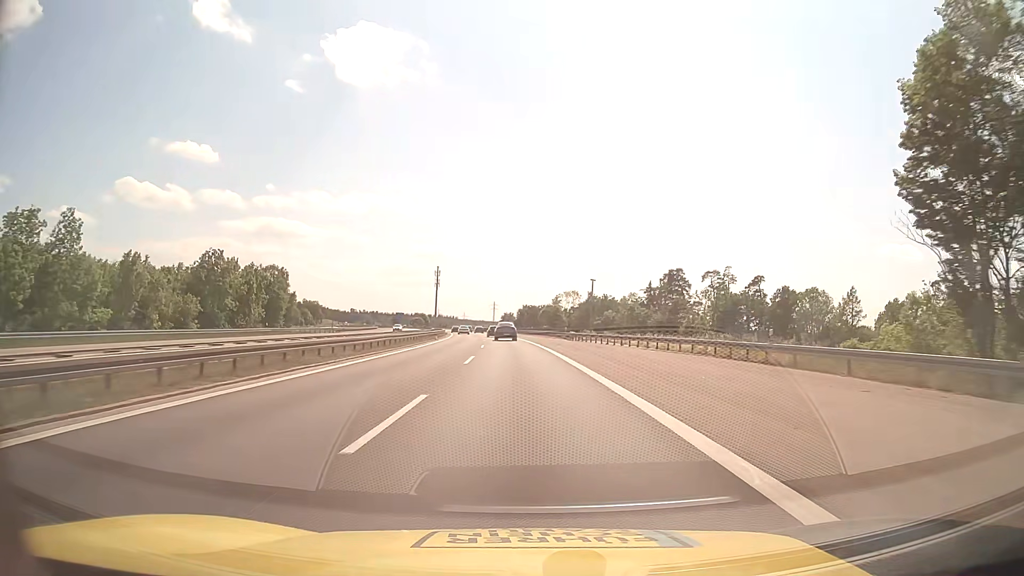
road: motorway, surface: asphalt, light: Day
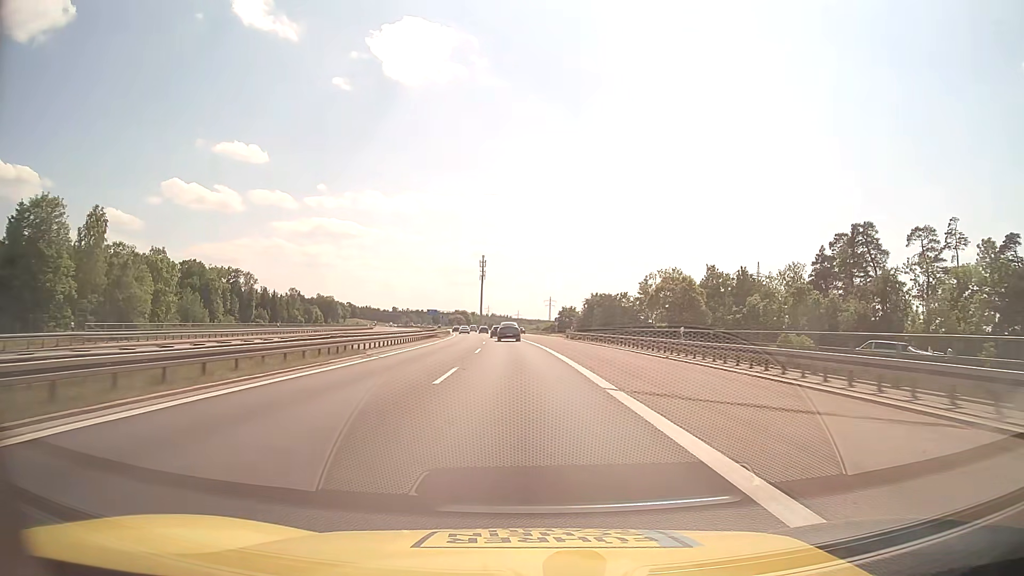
(-3.5, +80.4) m; -5°
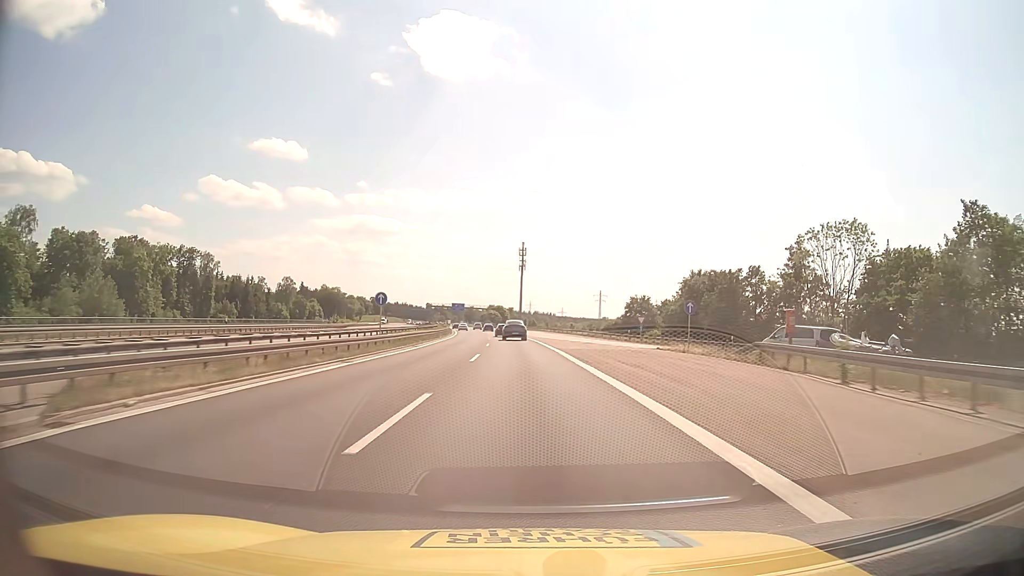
(-2.2, +63.0) m; -4°
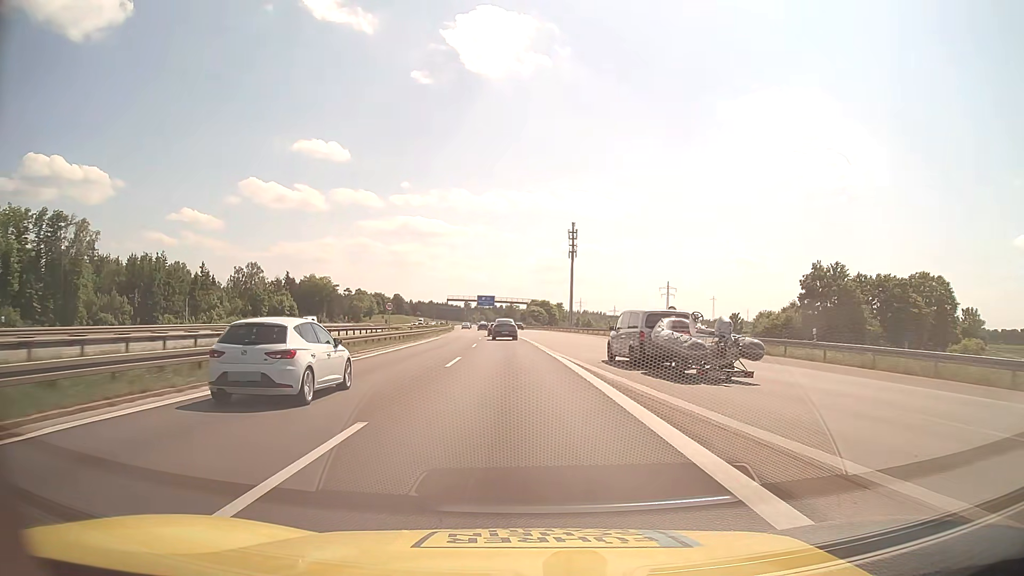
(-2.1, +75.9) m; -4°
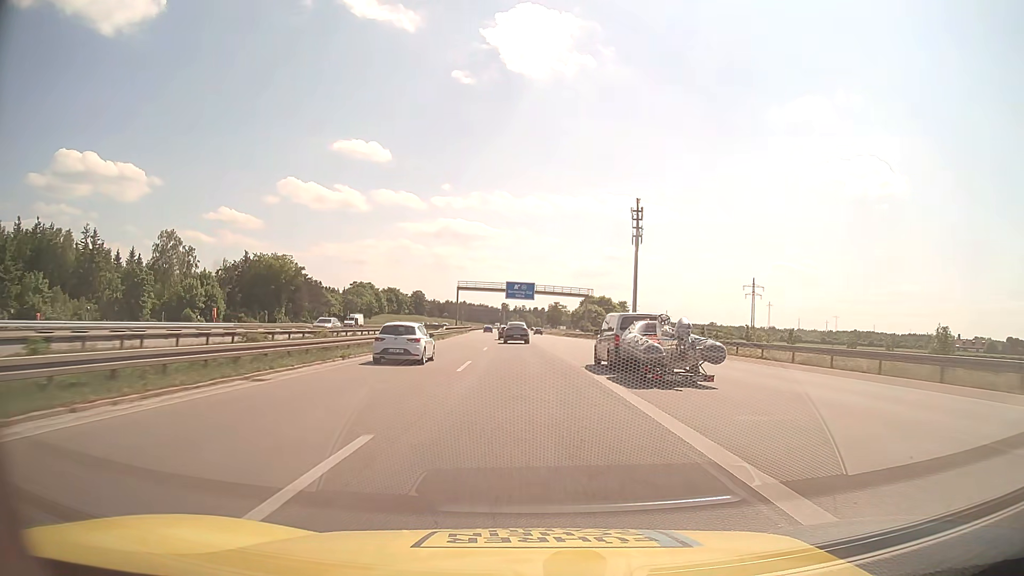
(-3.4, +73.0) m; -4°
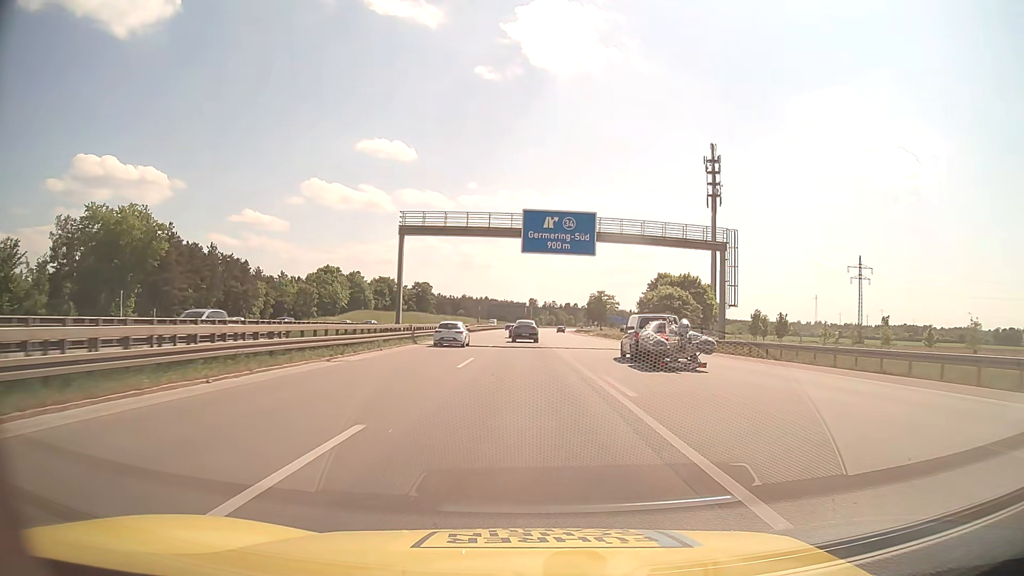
(-1.3, +71.7) m; -2°
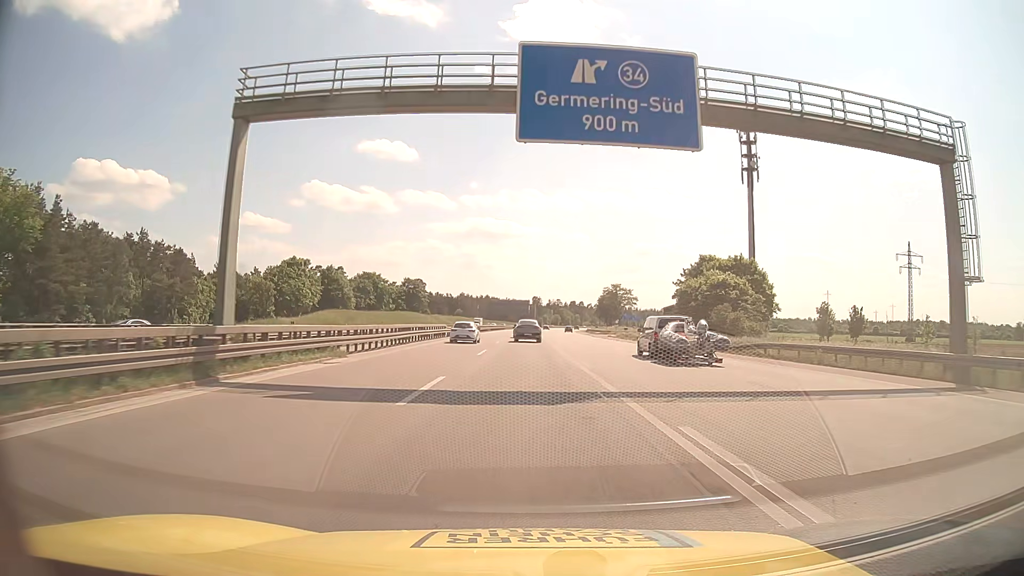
(-0.1, +28.1) m; 0°
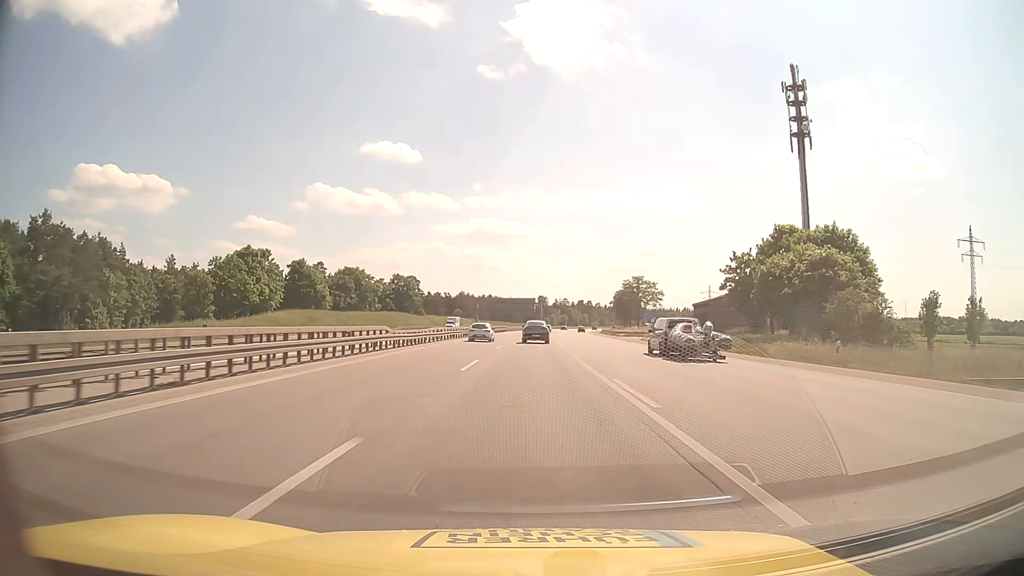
(-0.1, +27.6) m; 0°
(0, +10) (0, +20) (0, +30) (0, +40) (0, +50) (0, +60) (0, +70) (+1, +80) (+1, +90) (+1, +100) m
